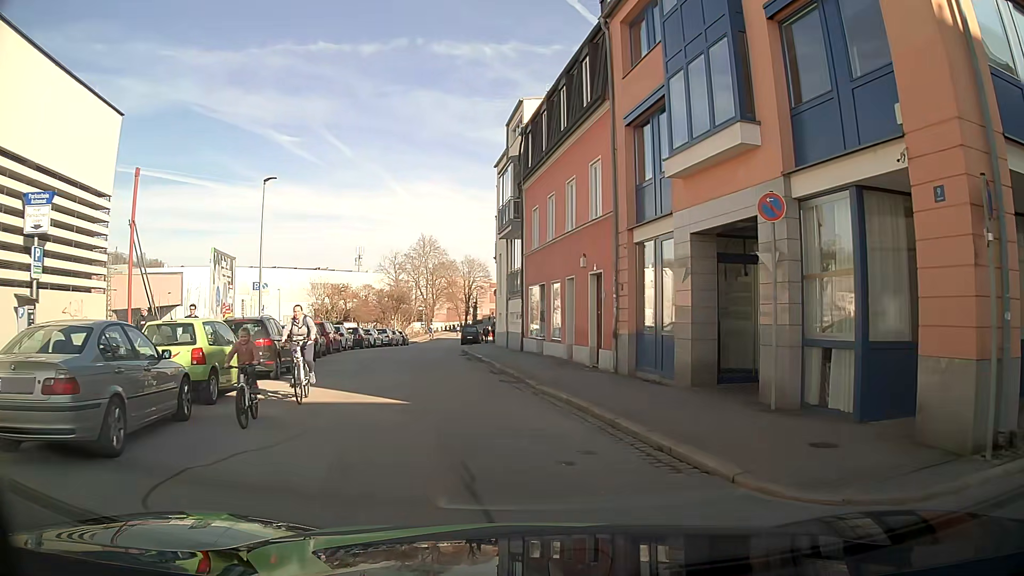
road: residential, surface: asphalt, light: Day
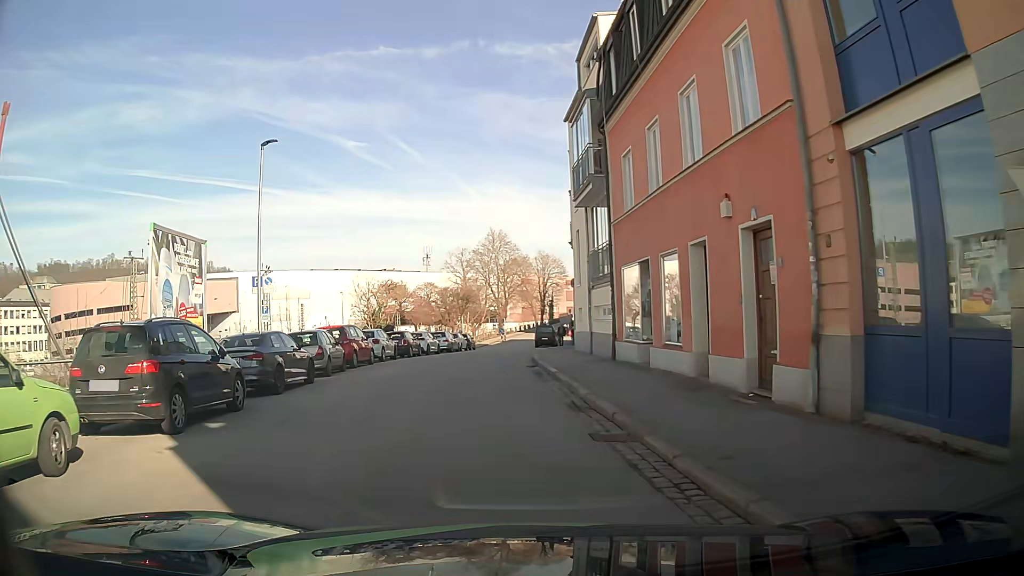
(-0.1, +8.3) m; -5°
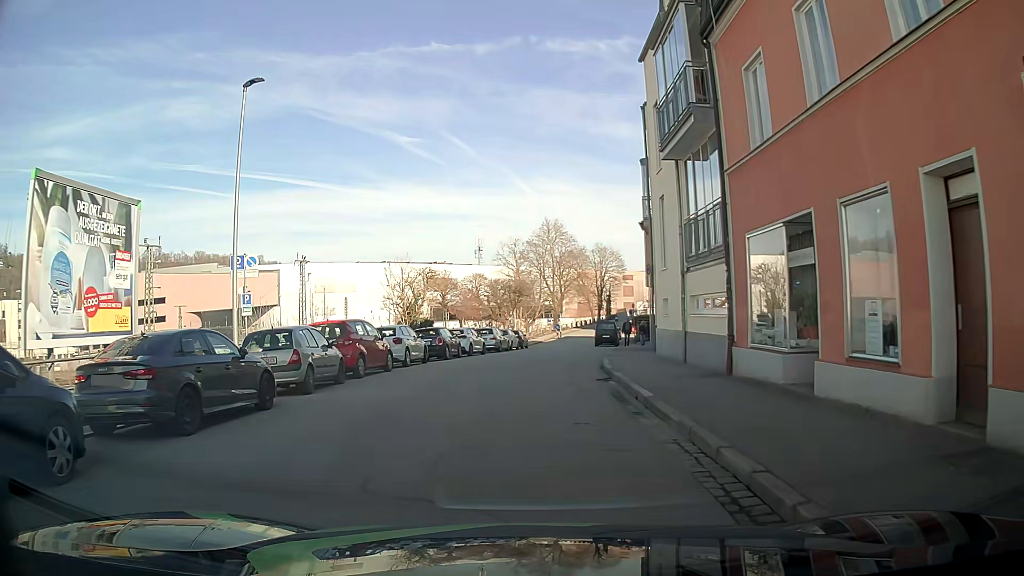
(-0.3, +6.4) m; -4°
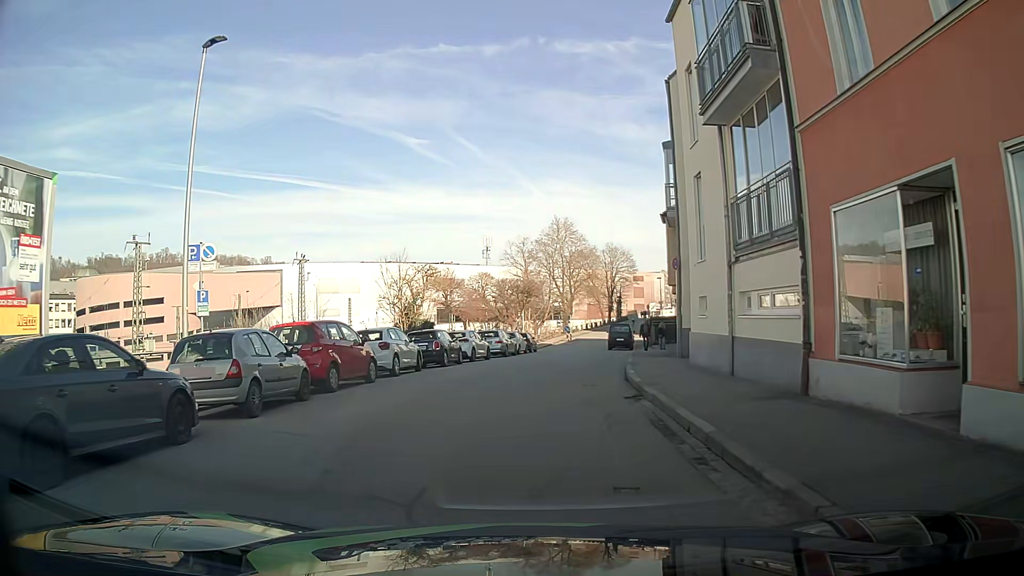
(0.0, +3.3) m; +1°
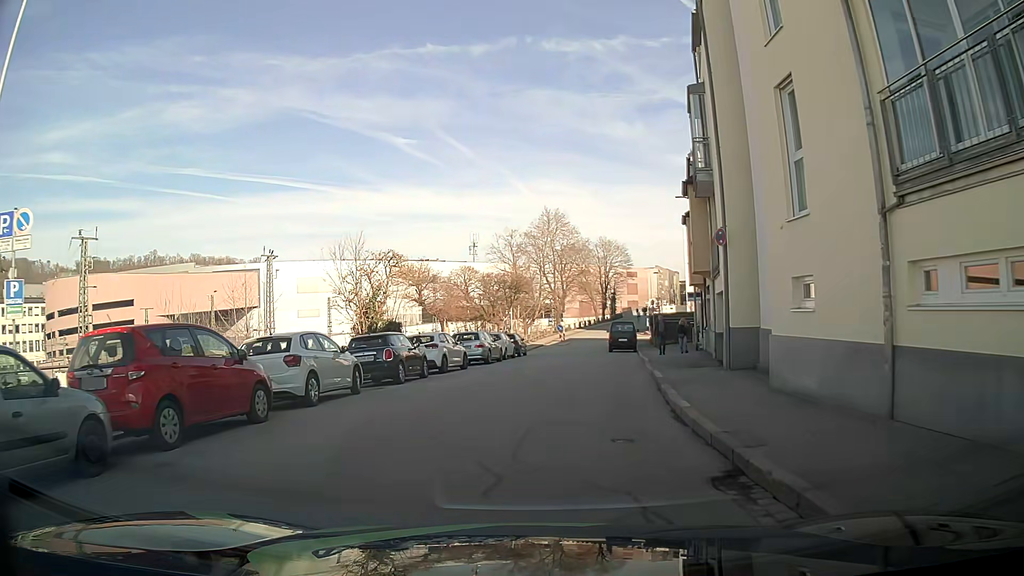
(-0.1, +6.6) m; -1°
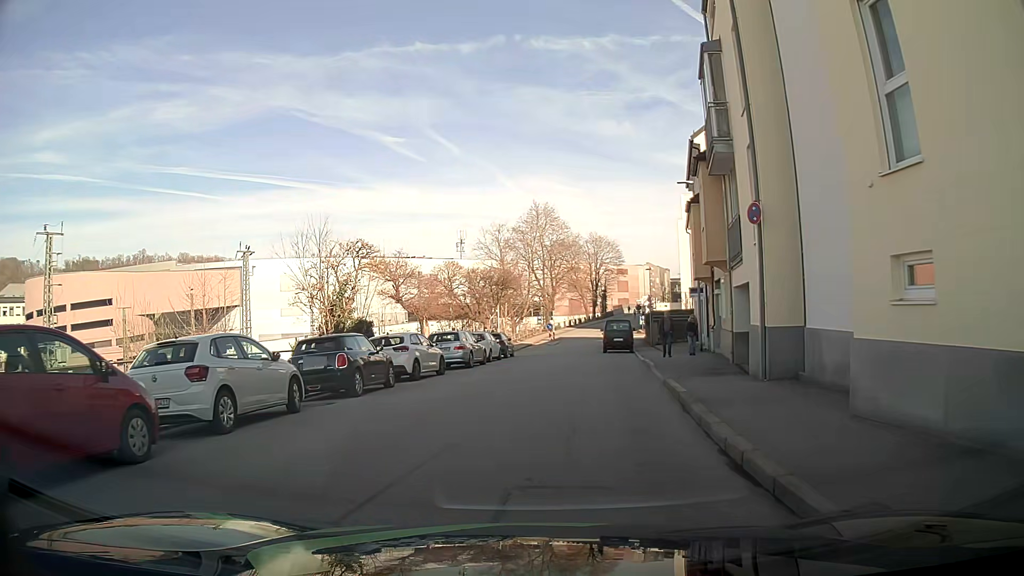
(+0.1, +3.3) m; +1°
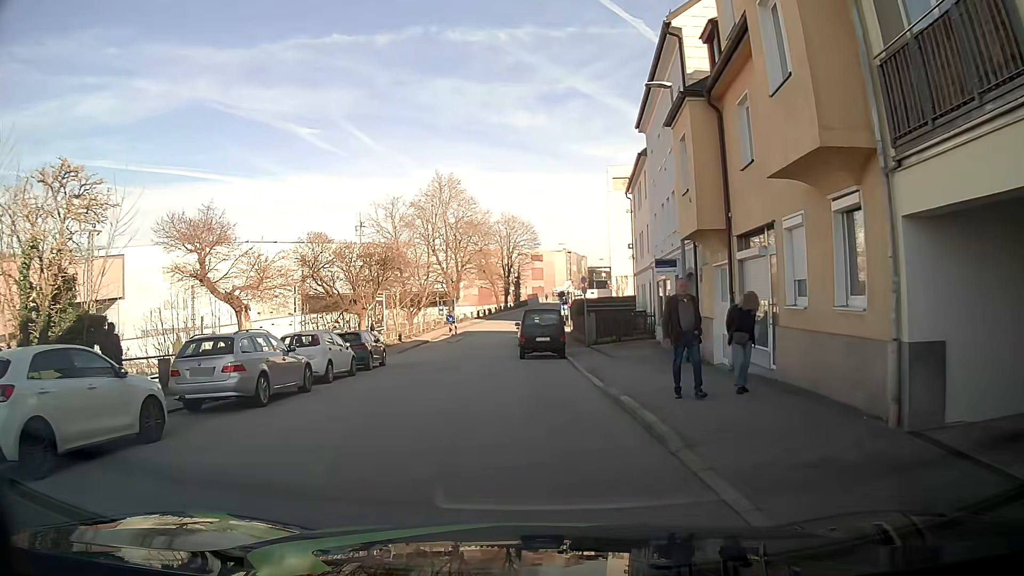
(+1.0, +13.1) m; +7°
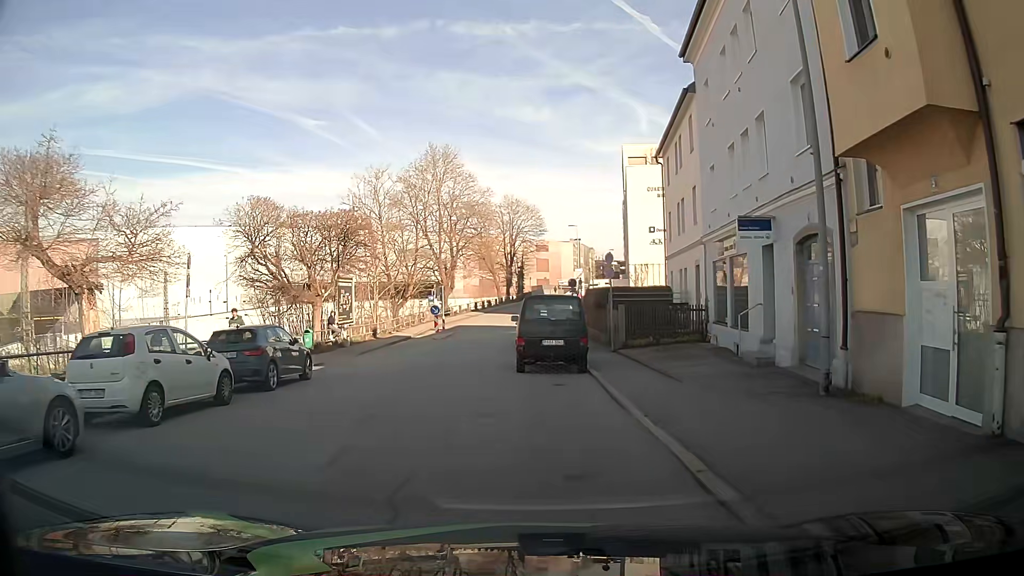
(+0.2, +9.2) m; +1°
